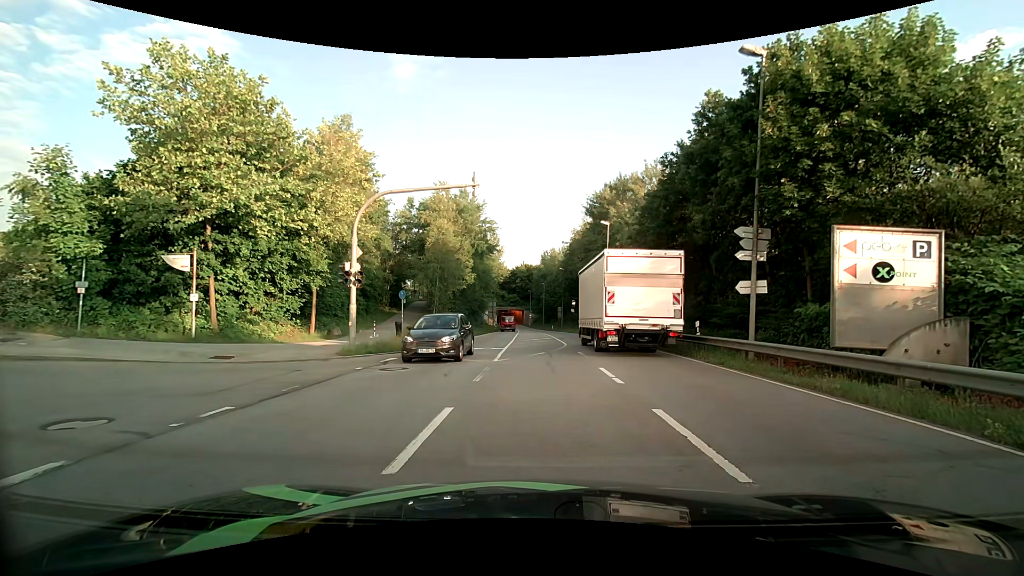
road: secondary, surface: asphalt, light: Day
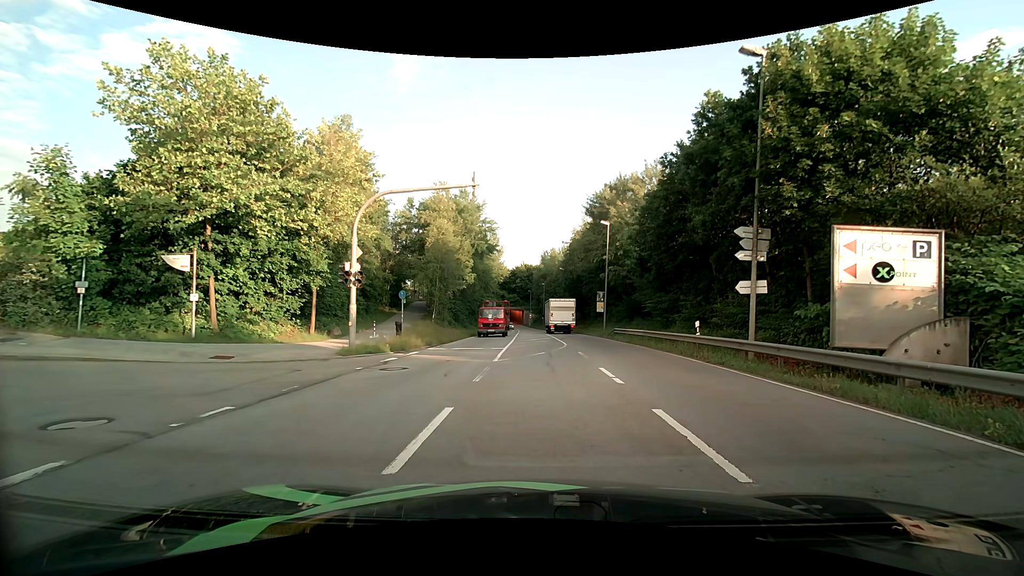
(0.0, 0.0) m; 0°
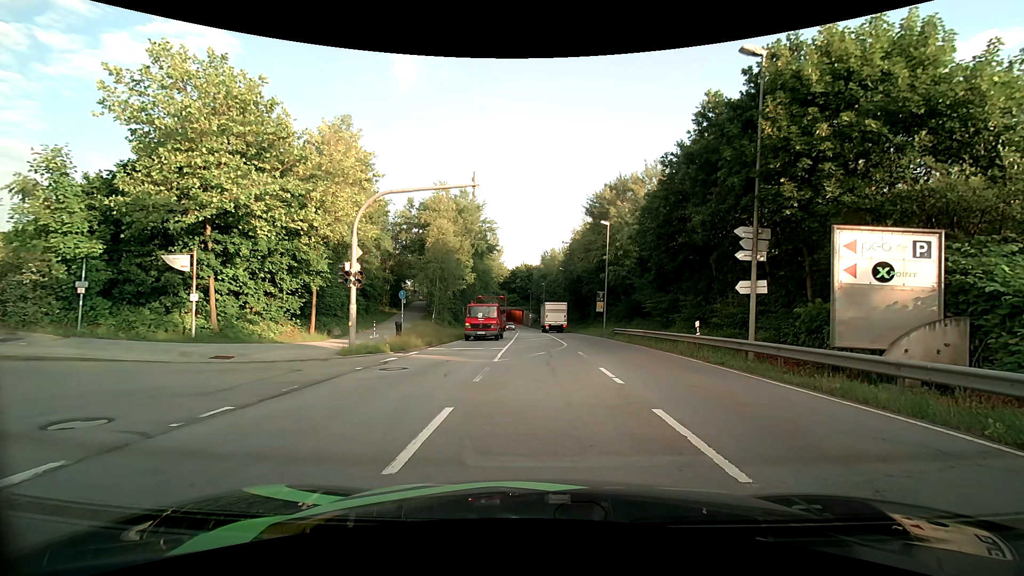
(0.0, 0.0) m; 0°
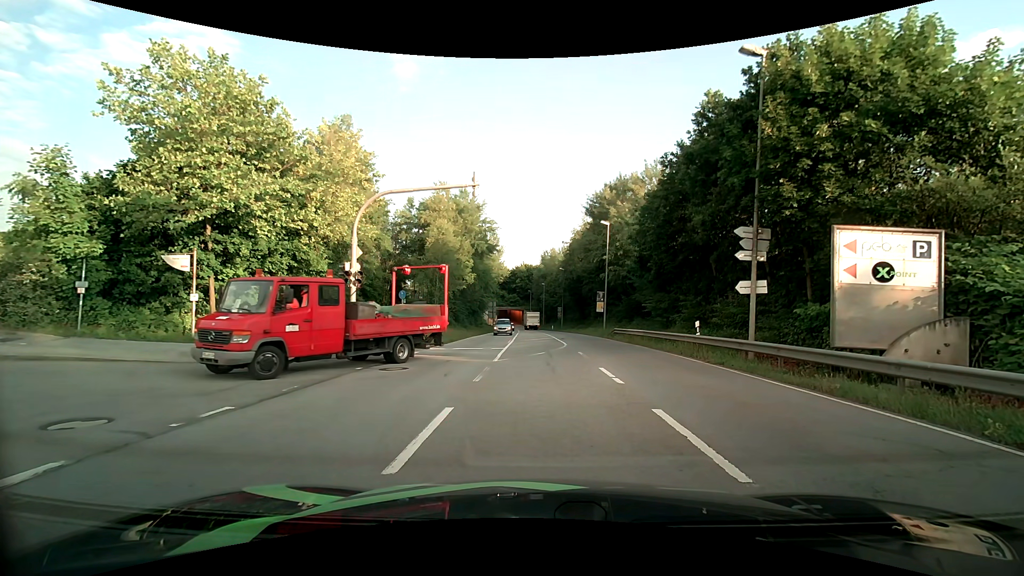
(0.0, 0.0) m; 0°
(-4, +9) (-13, +12) (-23, +12) (-33, +13) (-43, +13) (-53, +13) (-63, +12) (-73, +12) (-83, +11) (-93, +10) m
